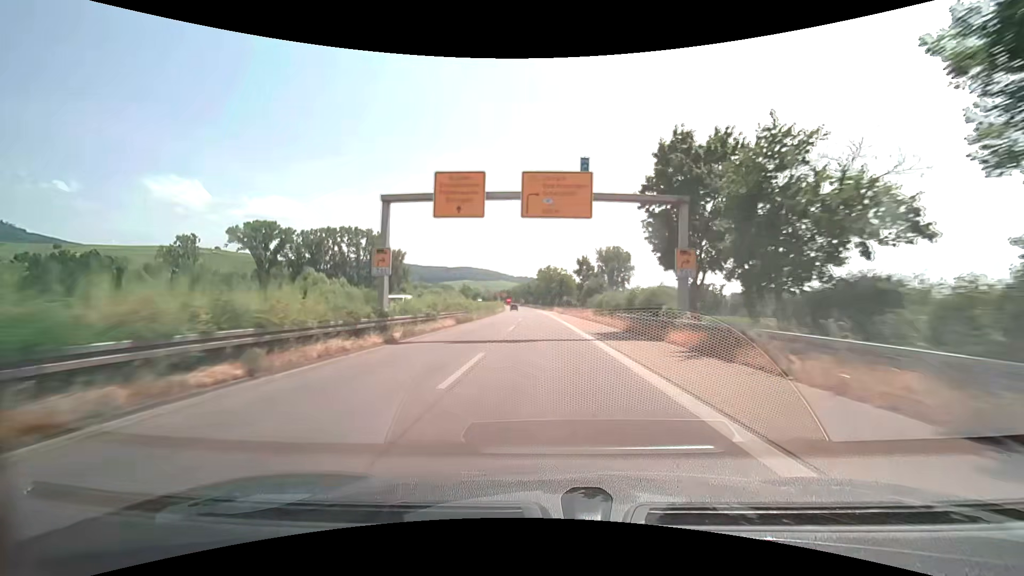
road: trunk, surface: asphalt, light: Day
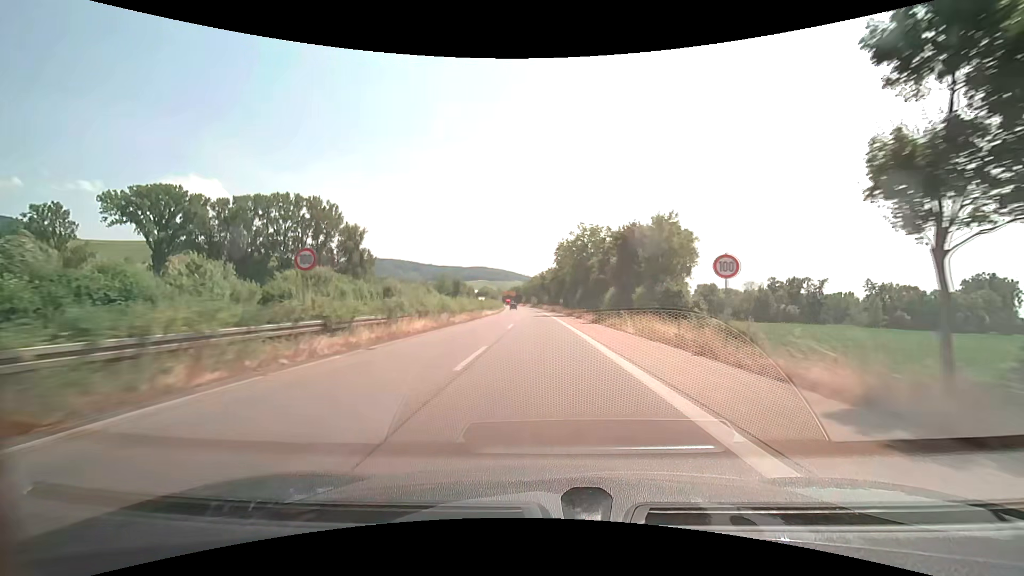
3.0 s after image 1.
(-1.3, +70.0) m; -2°
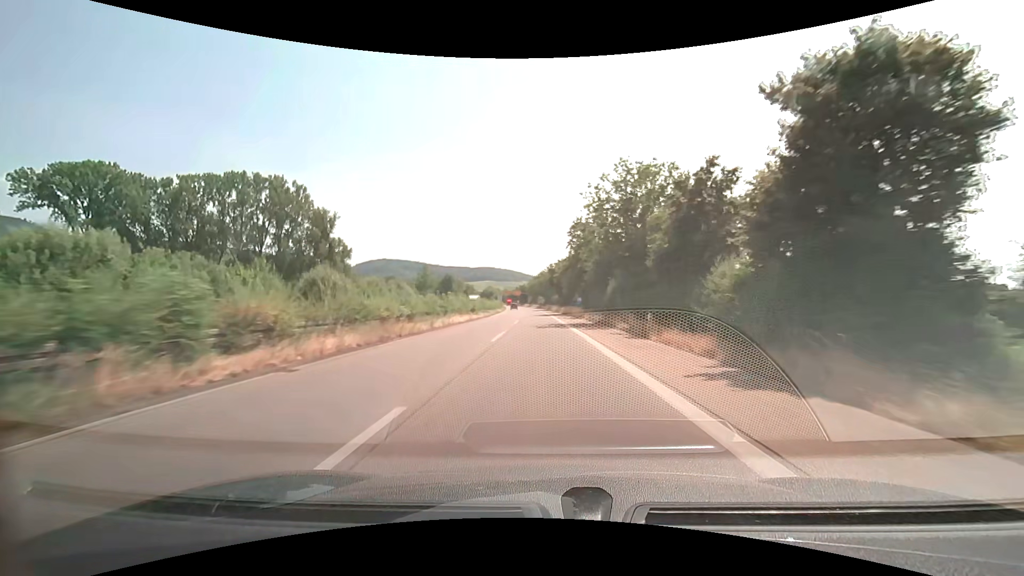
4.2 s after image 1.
(-0.2, +27.7) m; -1°
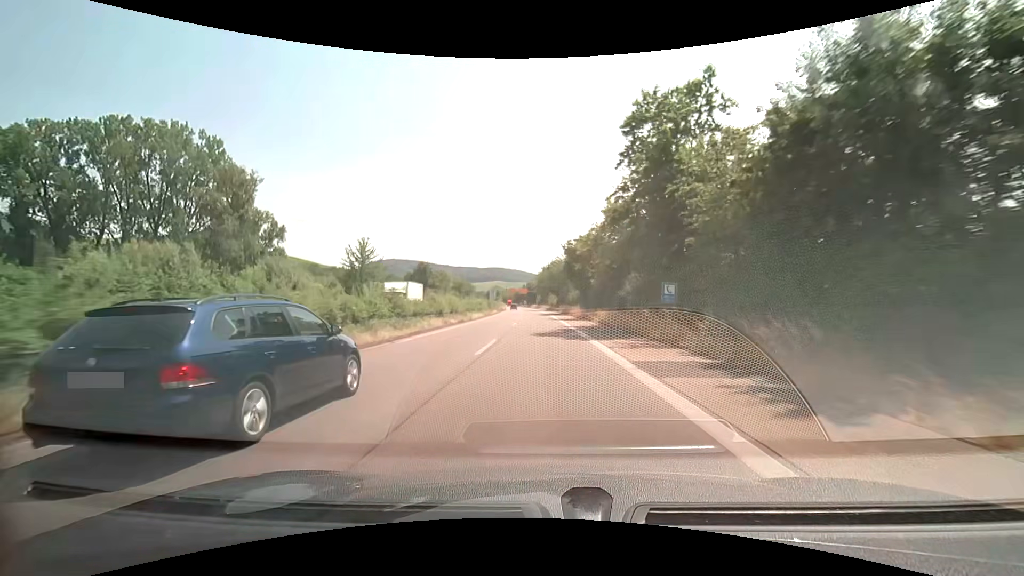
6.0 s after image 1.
(-0.4, +41.2) m; -1°
(0, +10) (0, +20) (0, +30) (0, +40) (0, +50) (-1, +60) (-1, +70) (-1, +80) (-2, +90) (-2, +100) m
